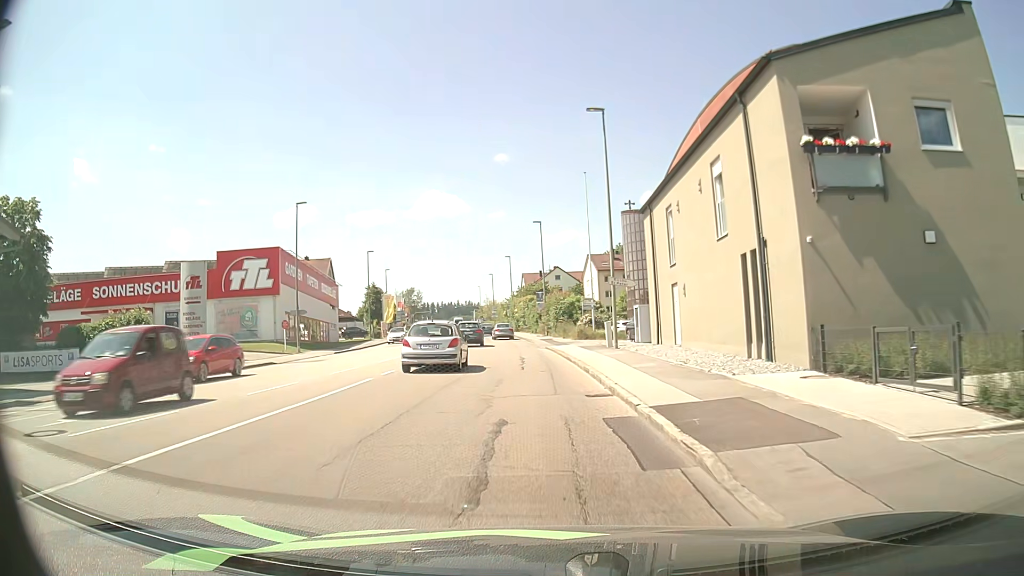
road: tertiary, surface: asphalt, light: Day
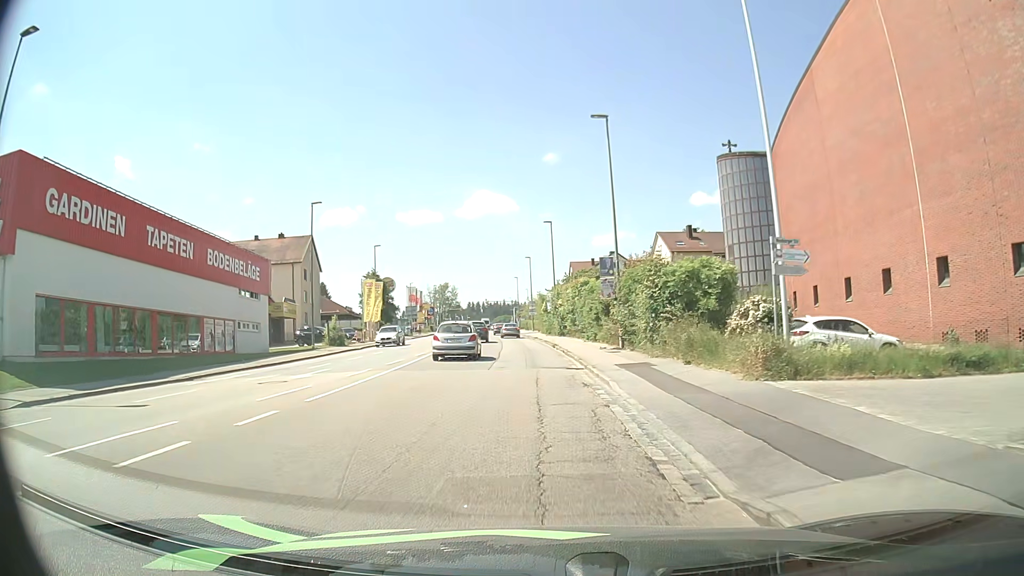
(-1.0, +32.1) m; -4°
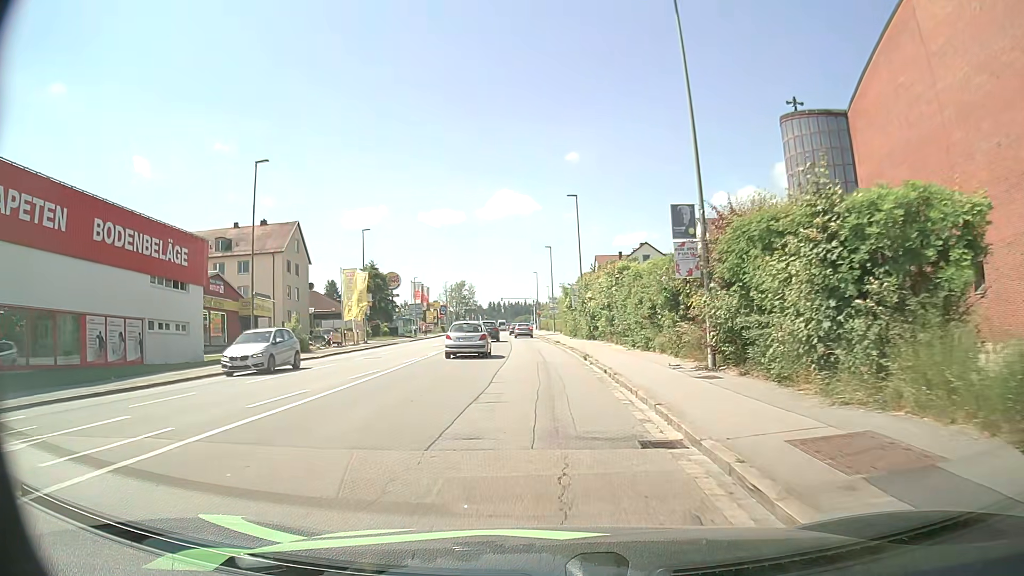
(-0.2, +12.9) m; -2°
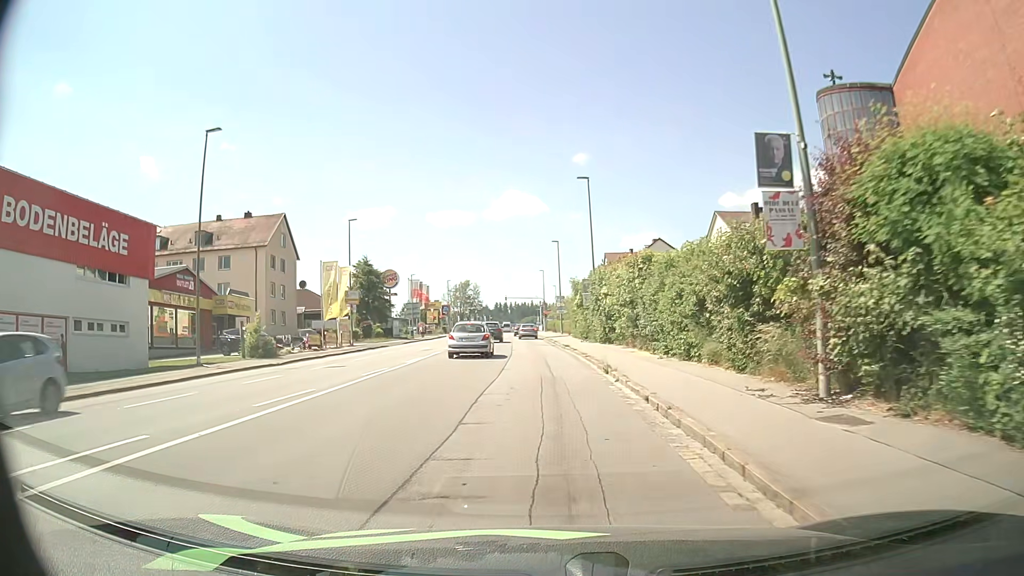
(0.0, +6.4) m; -1°
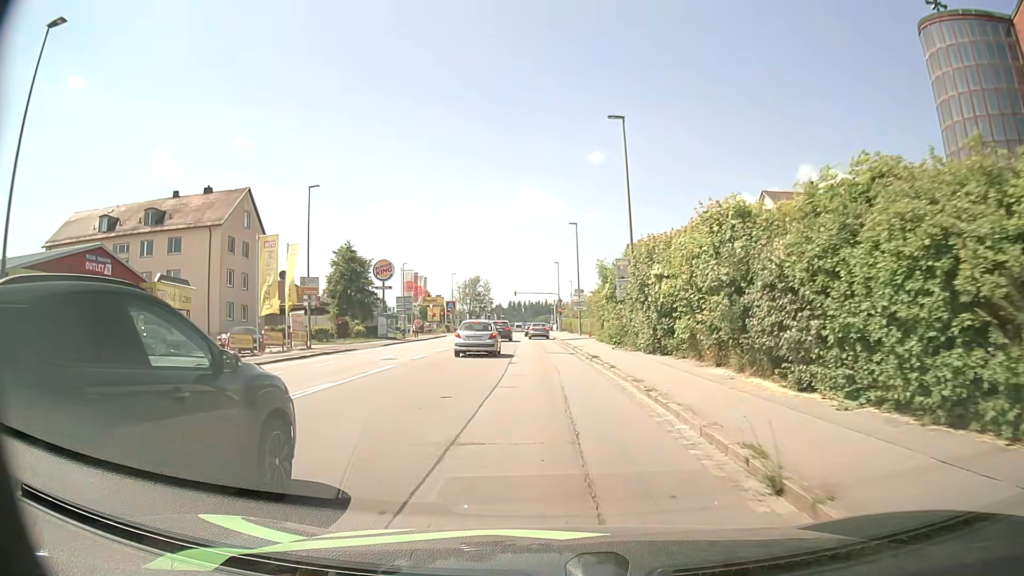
(-0.1, +12.9) m; -1°
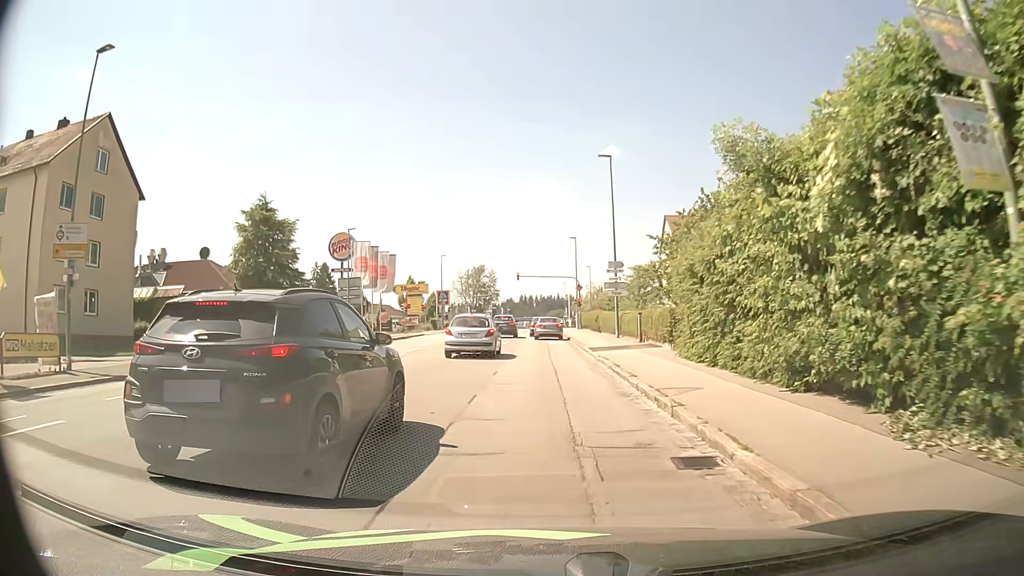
(-0.1, +24.1) m; 0°
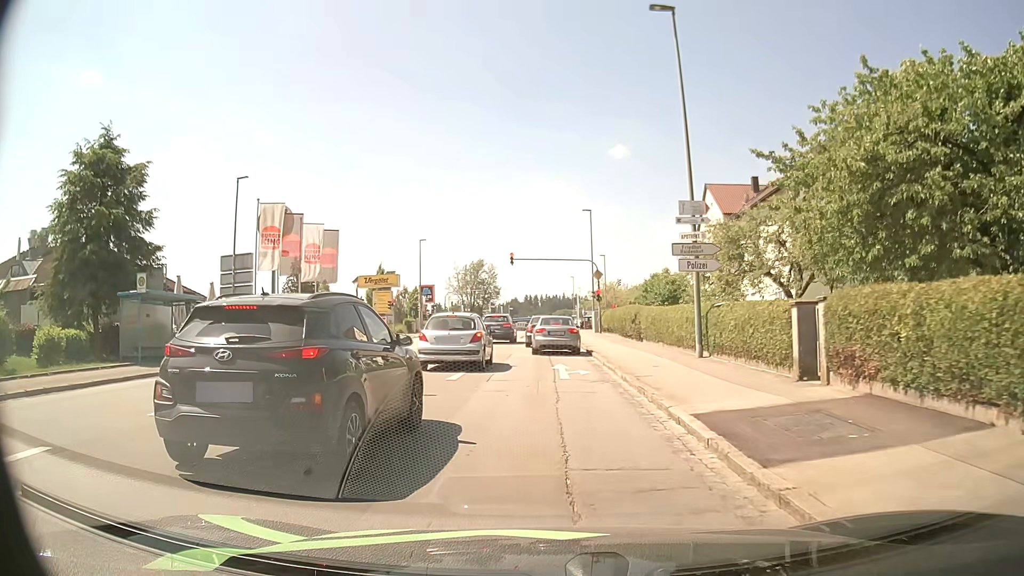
(-0.1, +19.1) m; -1°
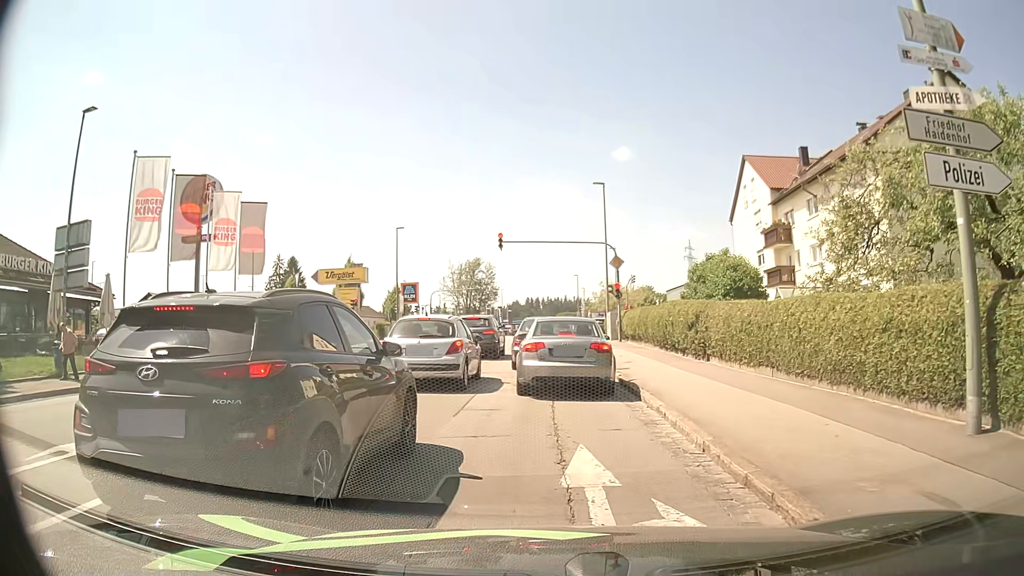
(0.0, +11.9) m; 0°
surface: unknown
